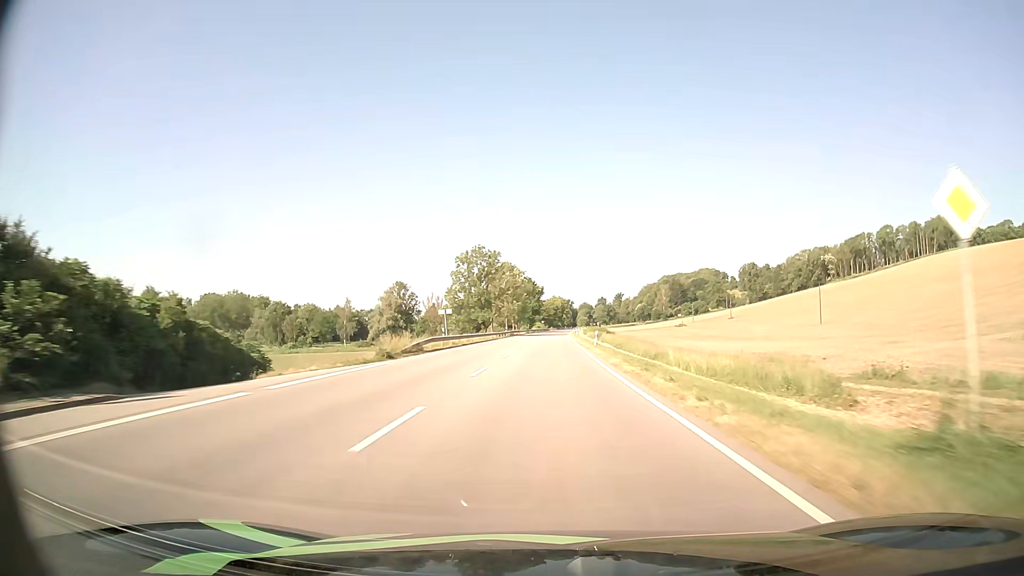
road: primary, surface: asphalt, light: Day
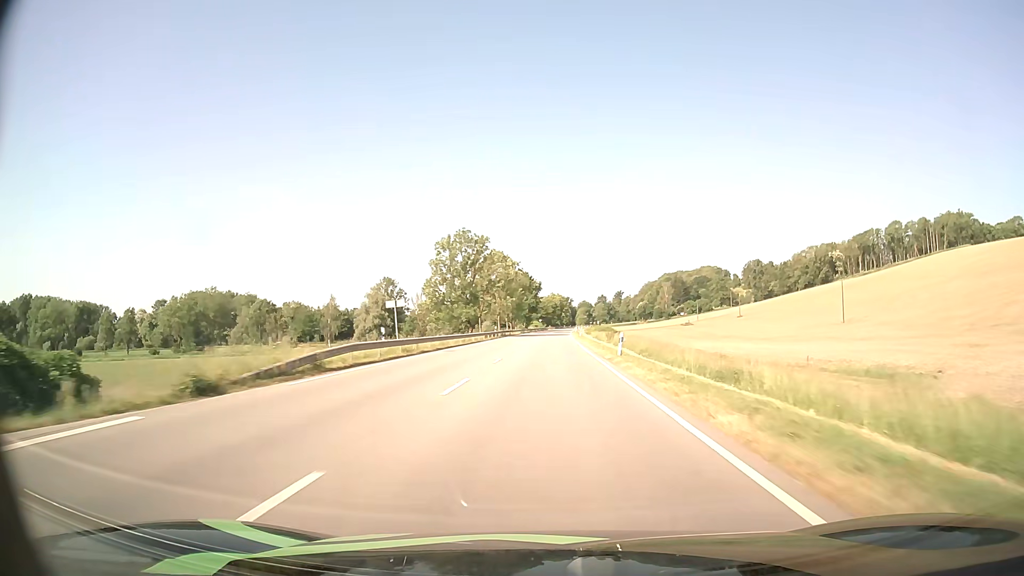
(+0.1, +16.3) m; 0°
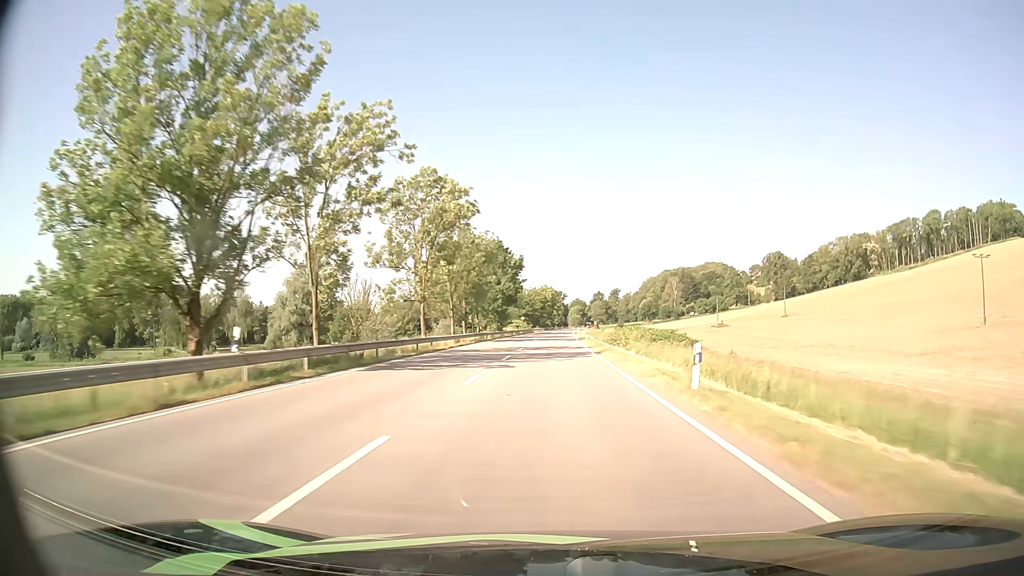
(+0.5, +65.3) m; +1°
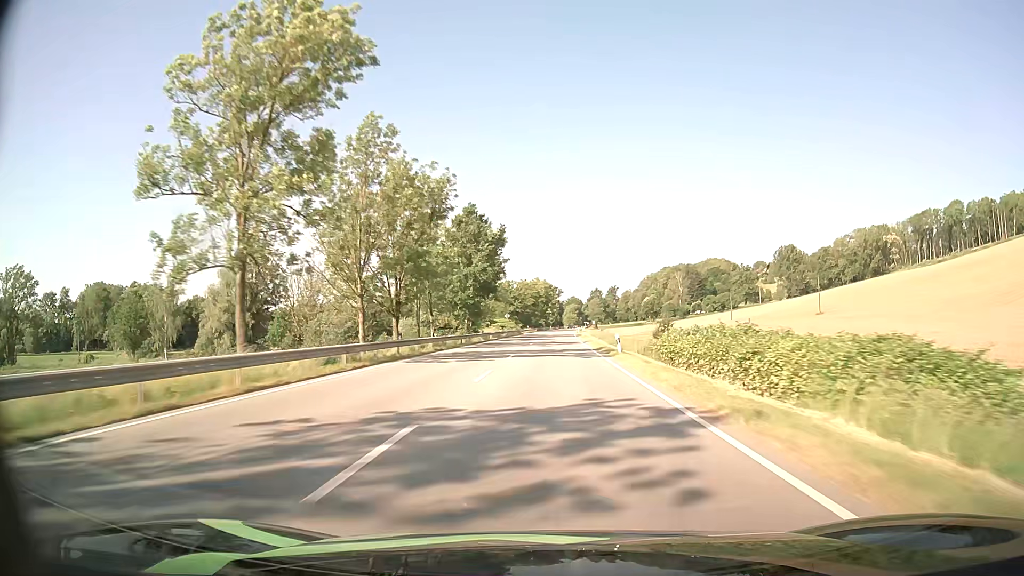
(+0.2, +32.7) m; 0°
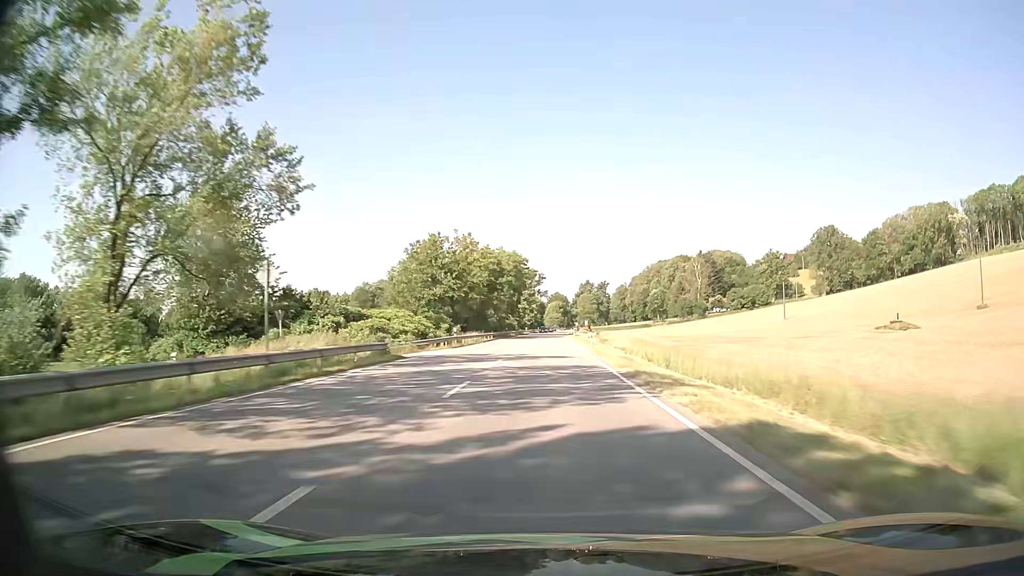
(+1.6, +82.0) m; +2°
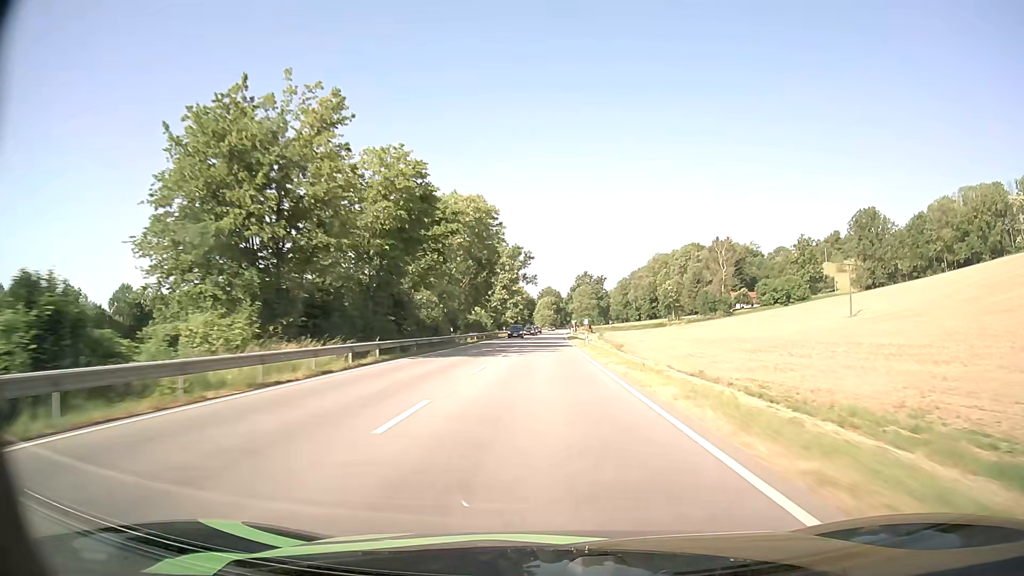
(+0.2, +49.4) m; +1°
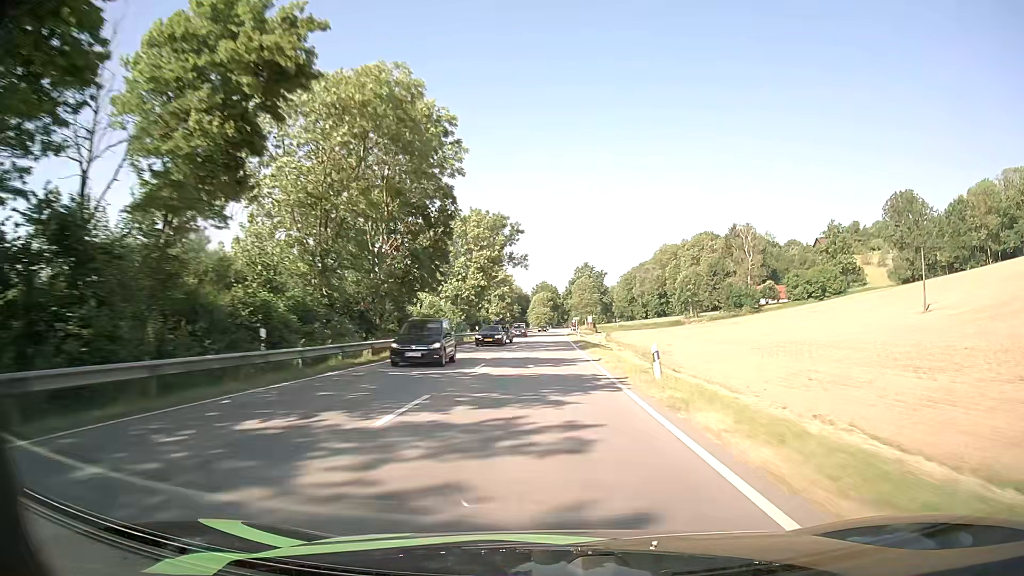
(+0.2, +32.9) m; 0°
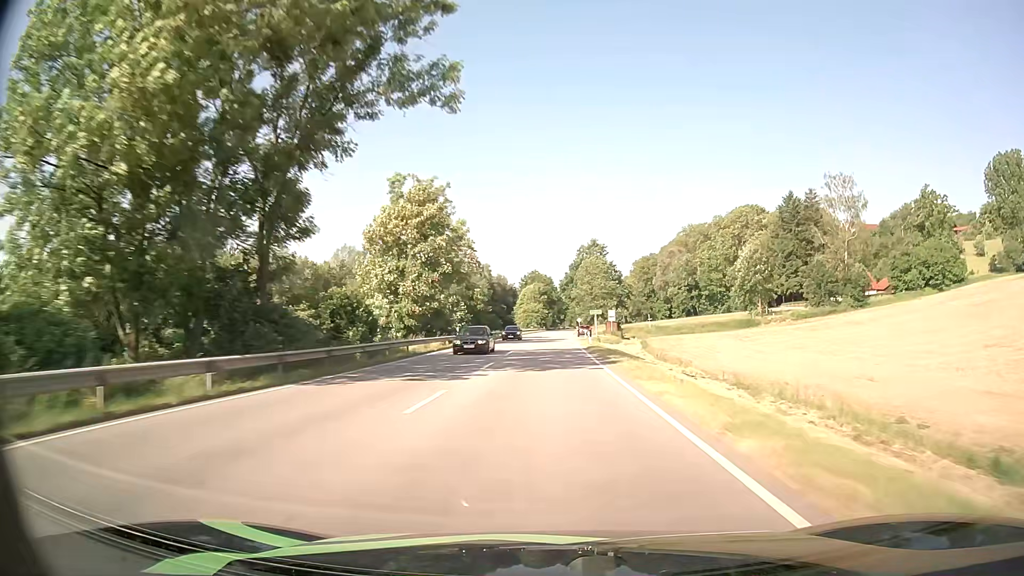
(+0.3, +66.0) m; 0°
(0, +10) (0, +20) (0, +30) (0, +40) (0, +50) (+1, +60) (+1, +70) (+1, +80) (+1, +90) (+1, +100) m
